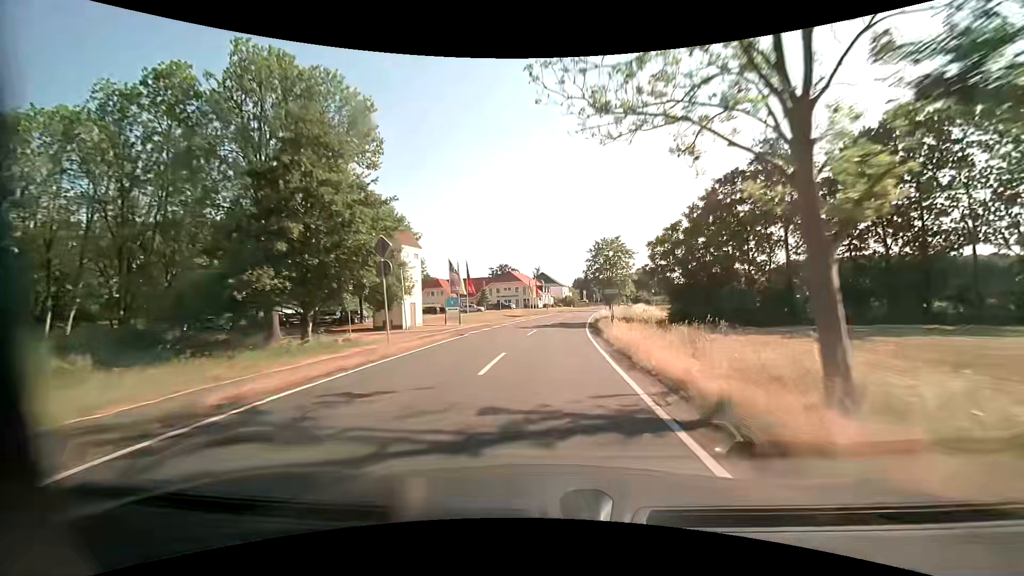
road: tertiary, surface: asphalt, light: Day
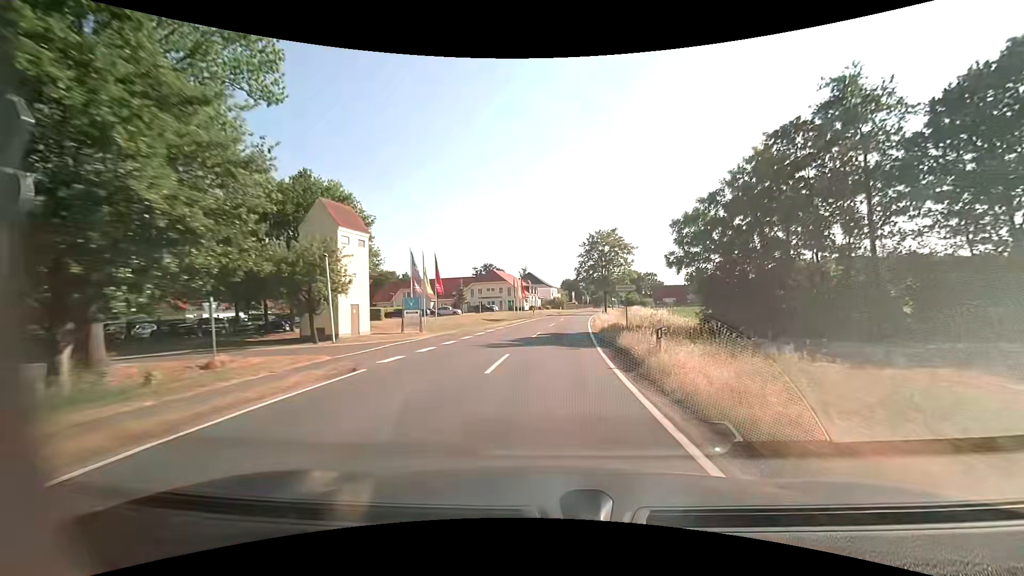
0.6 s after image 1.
(+0.2, +11.4) m; +2°
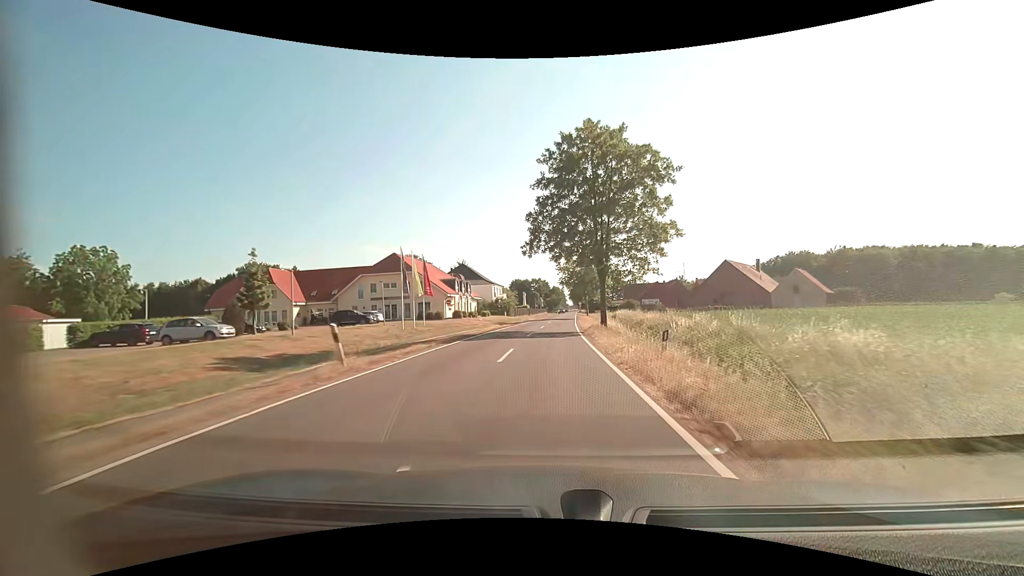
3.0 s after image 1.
(+2.3, +45.7) m; +5°
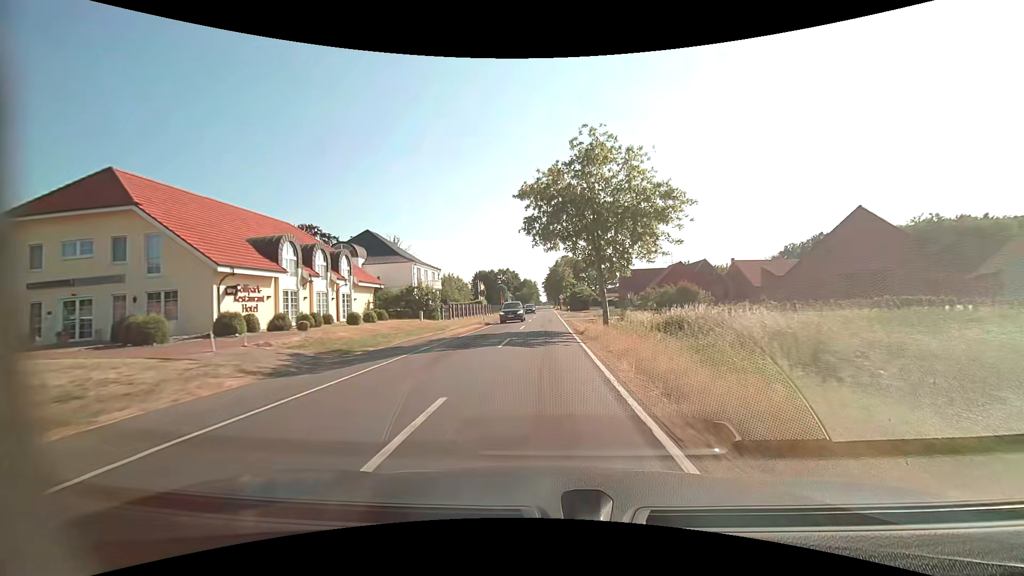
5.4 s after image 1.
(+1.6, +45.7) m; +3°
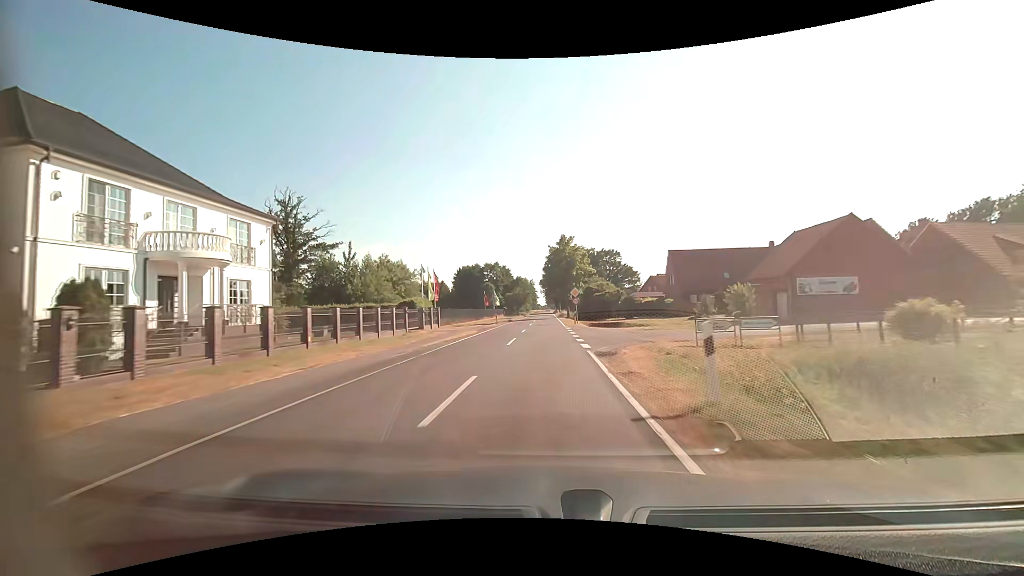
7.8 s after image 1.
(0.0, +45.7) m; 0°
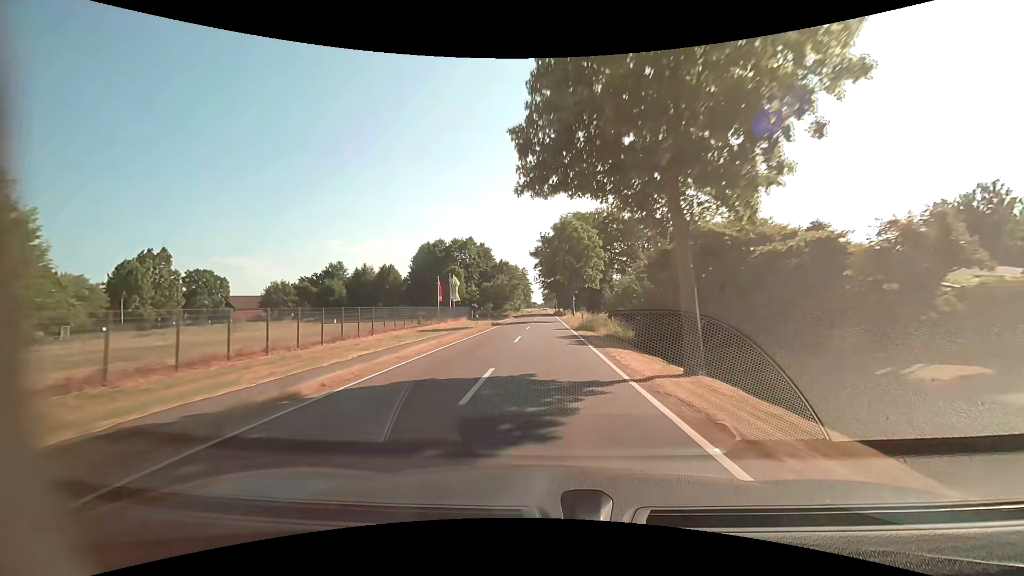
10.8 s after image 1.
(-0.1, +57.2) m; 0°
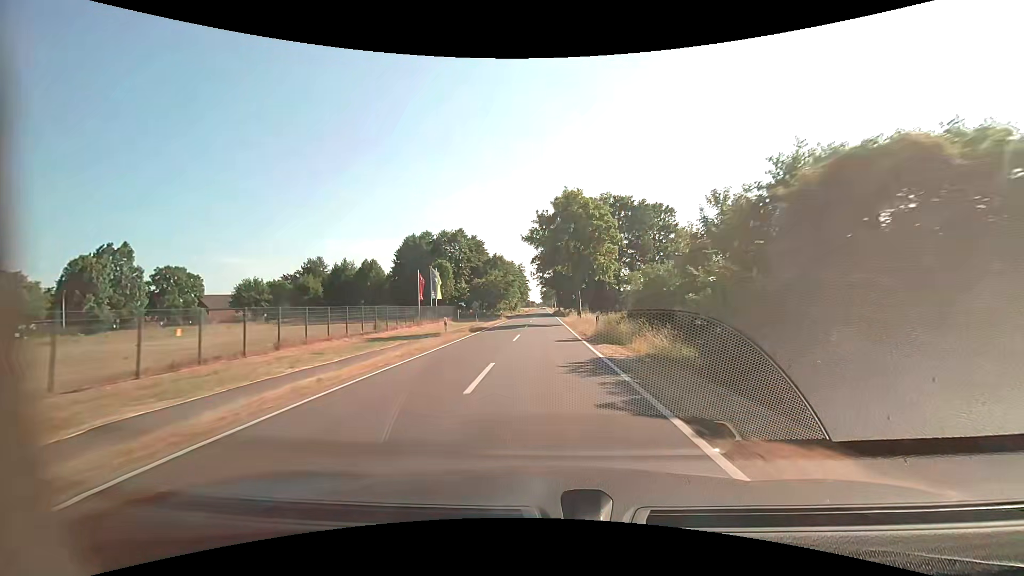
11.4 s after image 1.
(0.0, +11.4) m; 0°
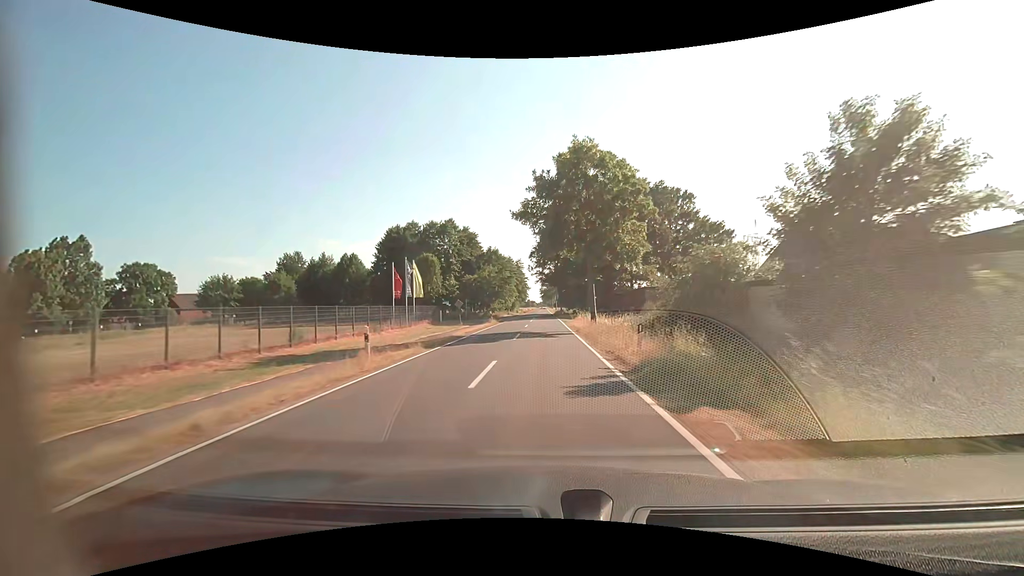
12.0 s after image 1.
(0.0, +11.4) m; 0°
